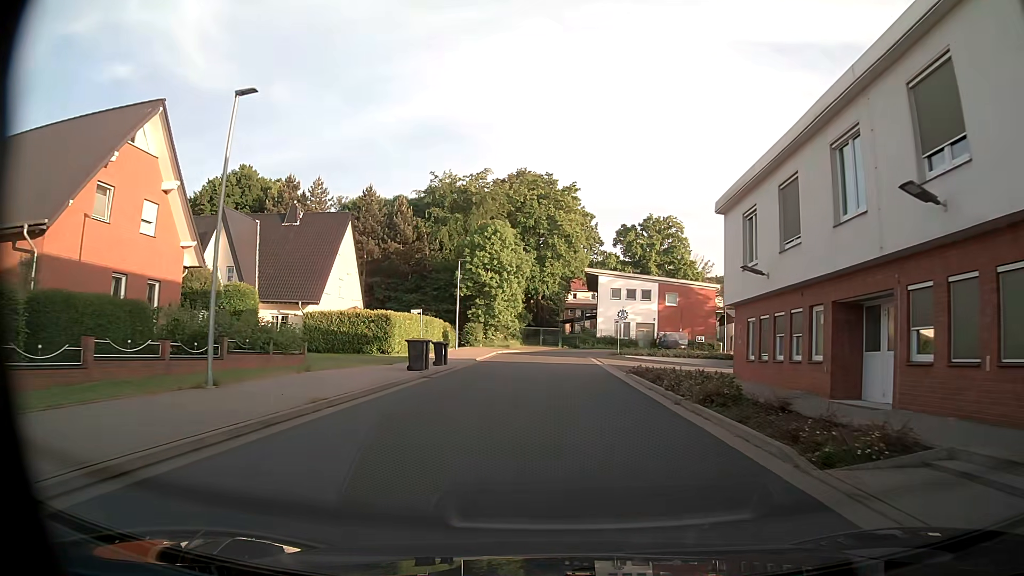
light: Day
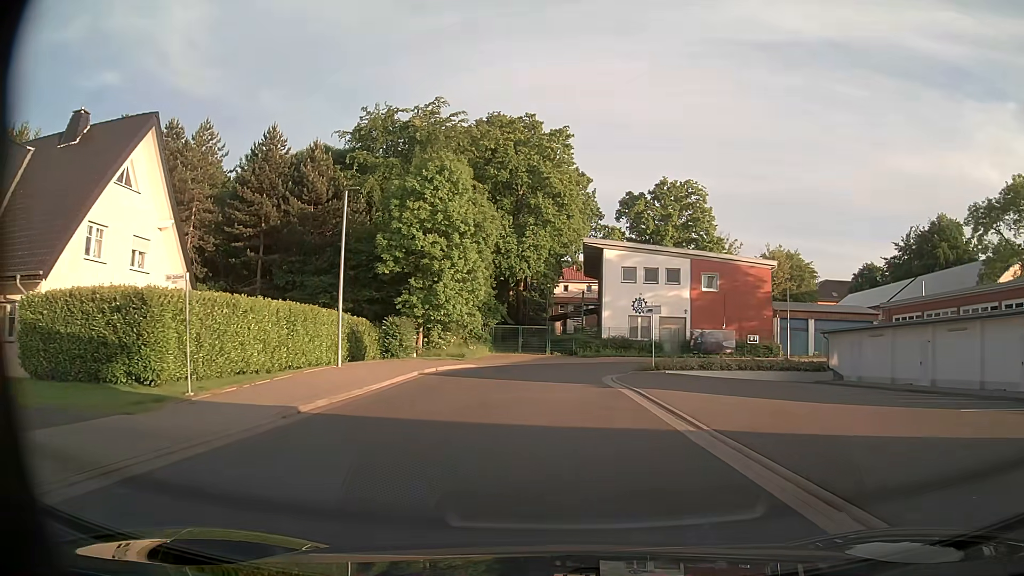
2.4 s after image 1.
(+0.4, +23.9) m; +1°
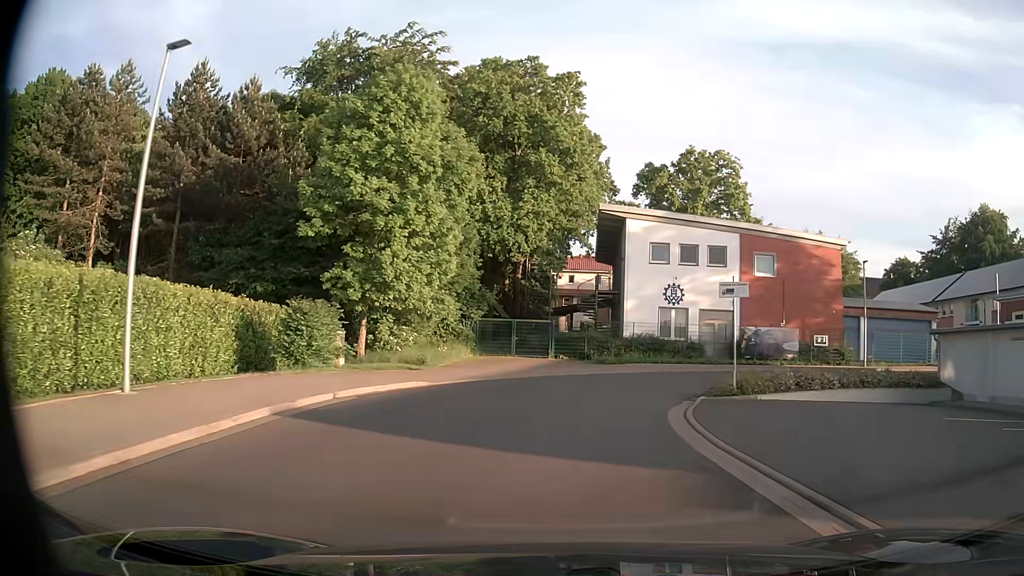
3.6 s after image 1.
(0.0, +12.7) m; 0°
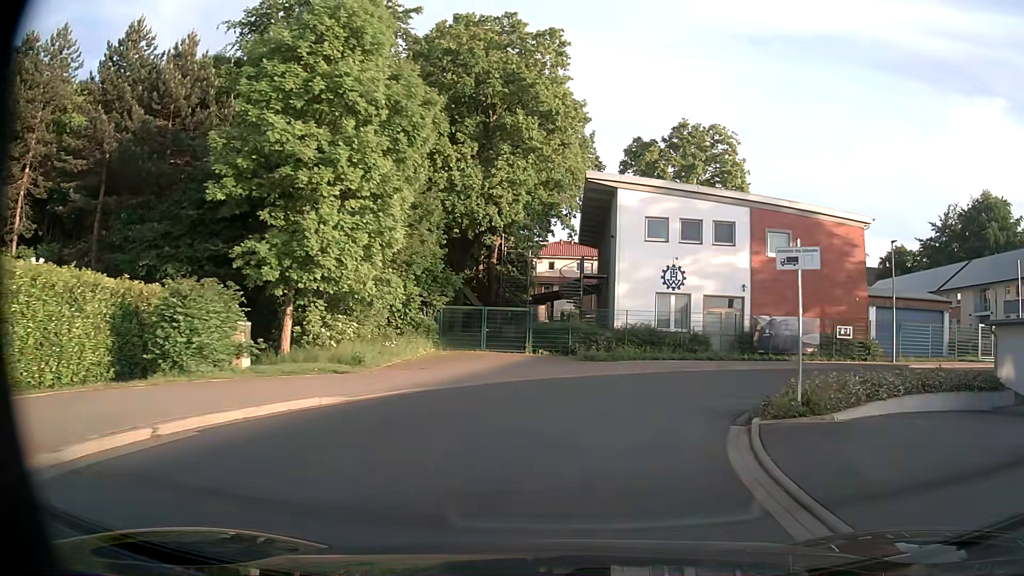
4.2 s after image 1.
(+0.1, +5.8) m; +2°
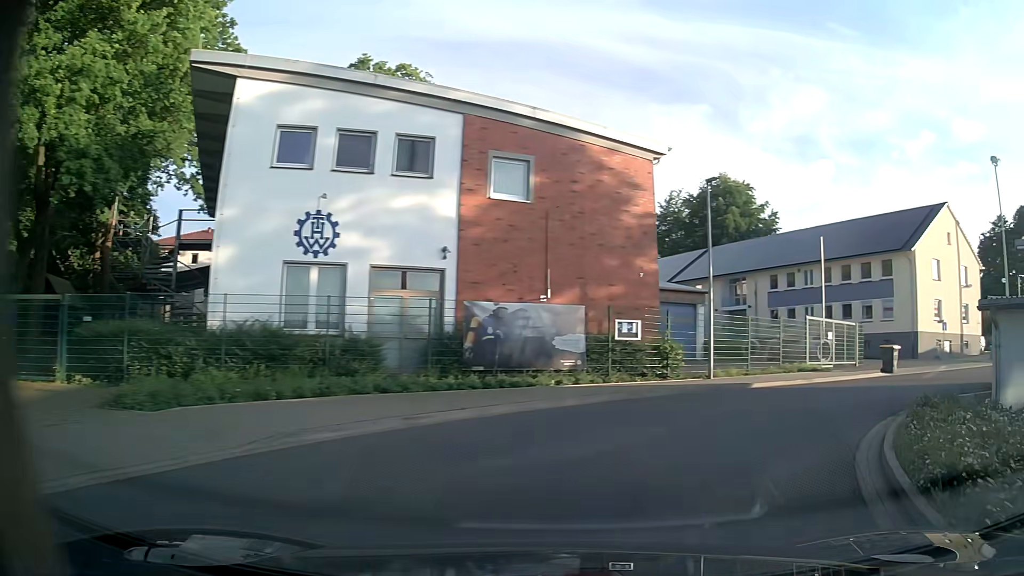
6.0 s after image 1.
(+2.7, +14.7) m; +27°
